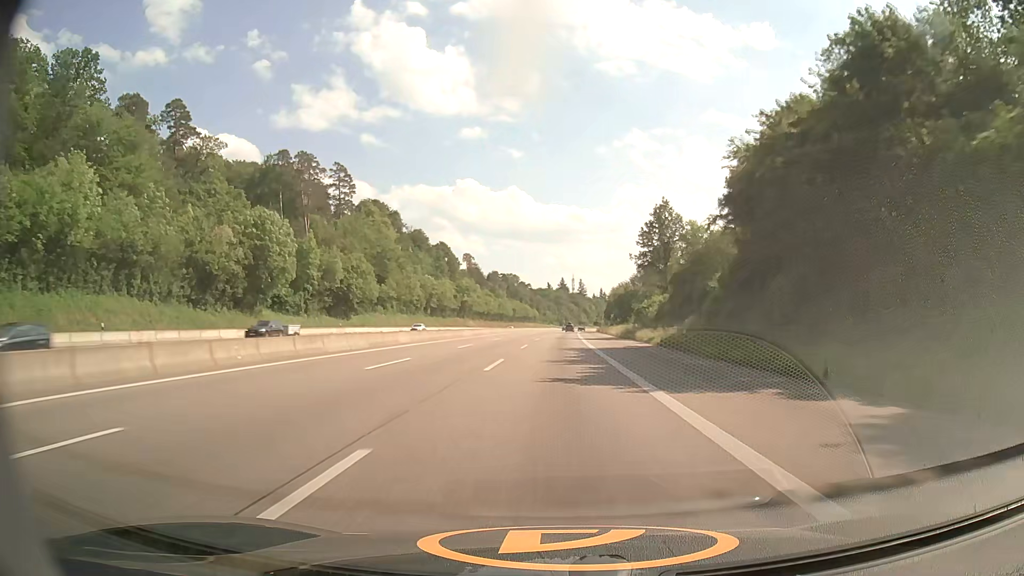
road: motorway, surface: asphalt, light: Day
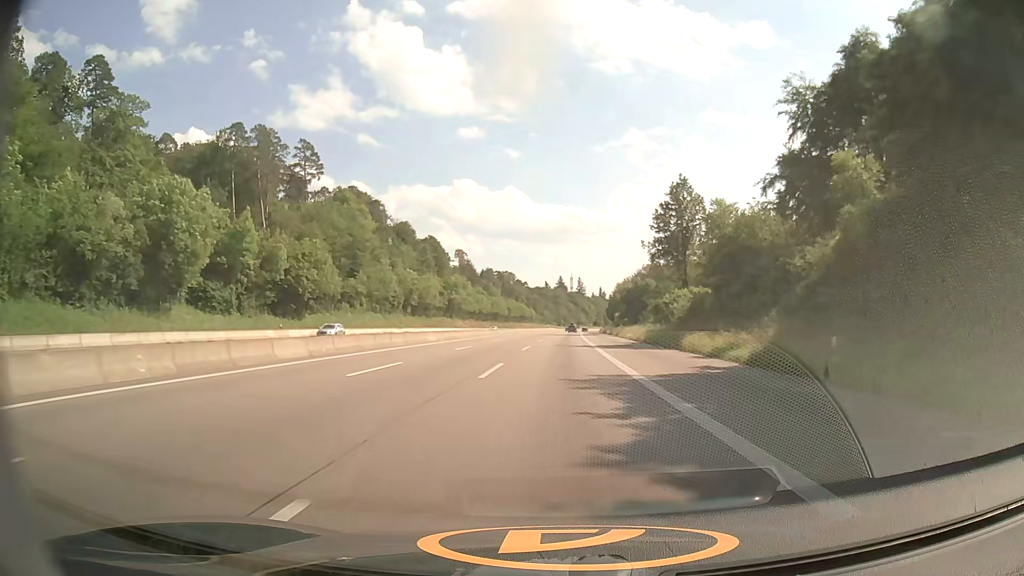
(0.0, +20.1) m; 0°
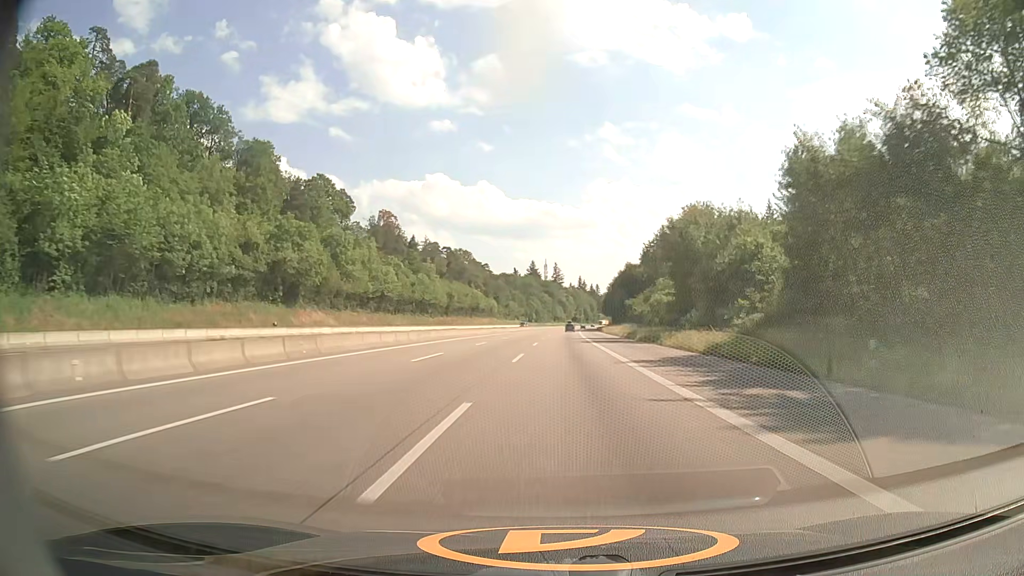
(+1.7, +101.2) m; +2°
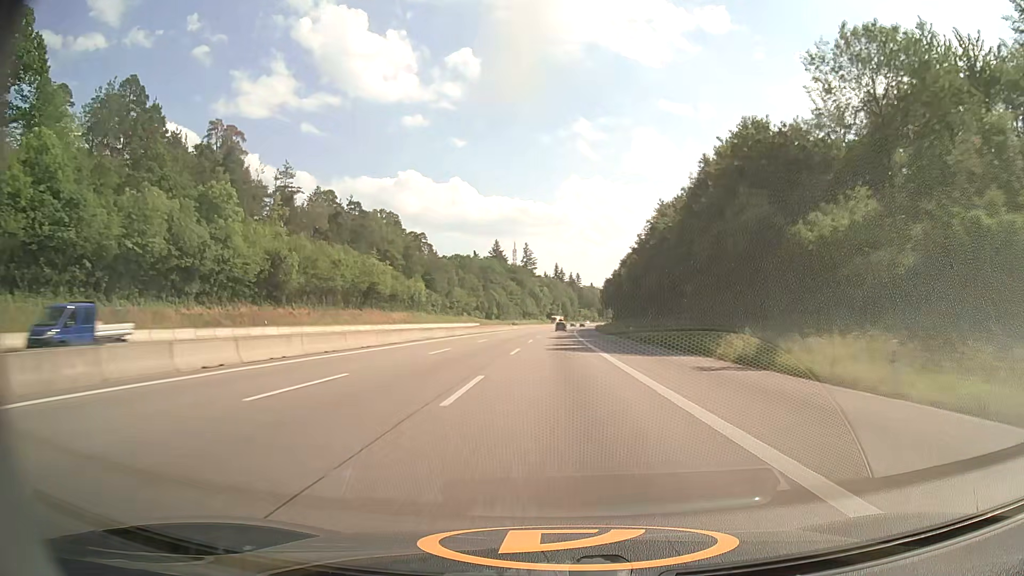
(+2.2, +101.7) m; +2°
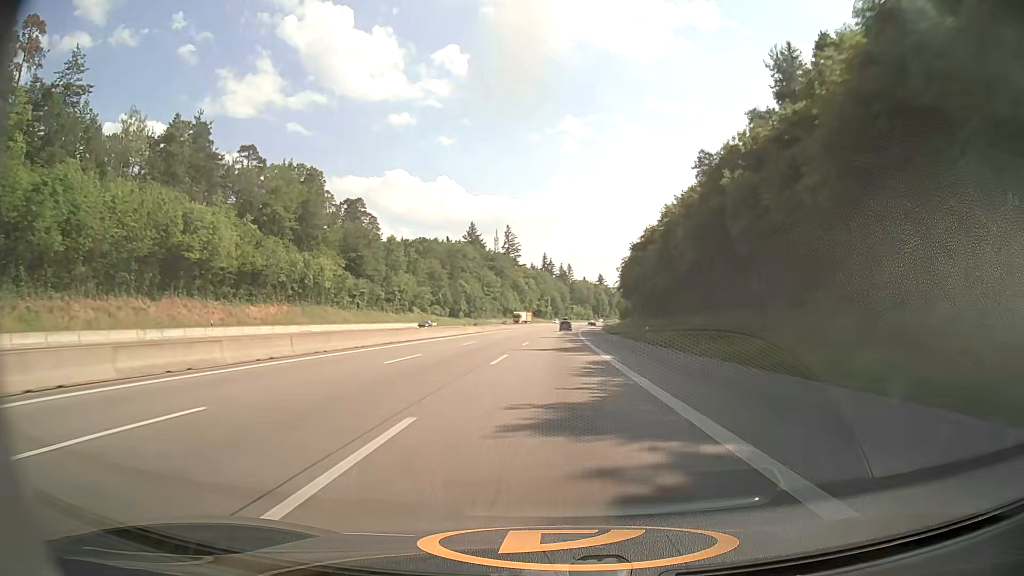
(+0.4, +60.9) m; +1°
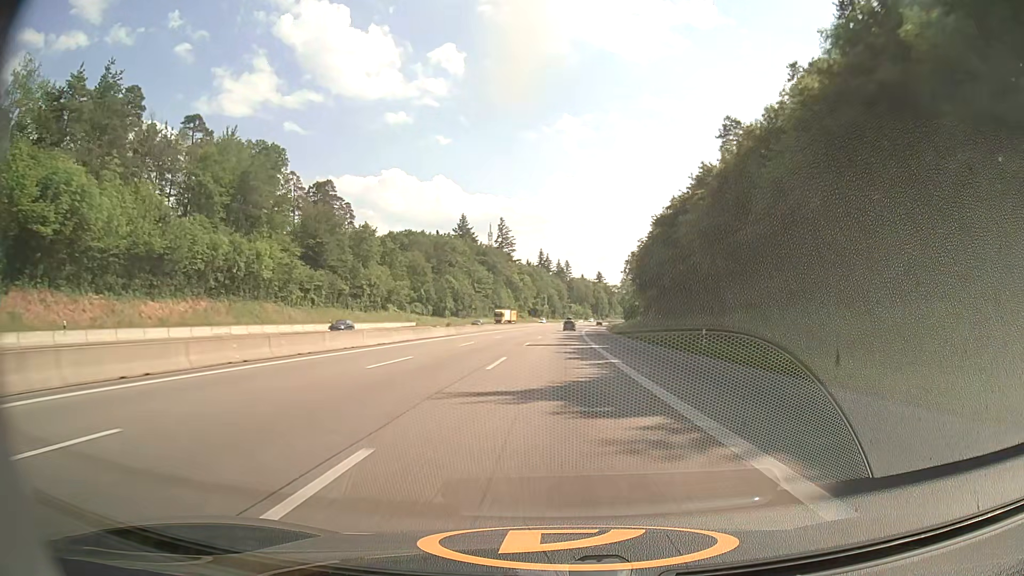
(0.0, +20.2) m; 0°
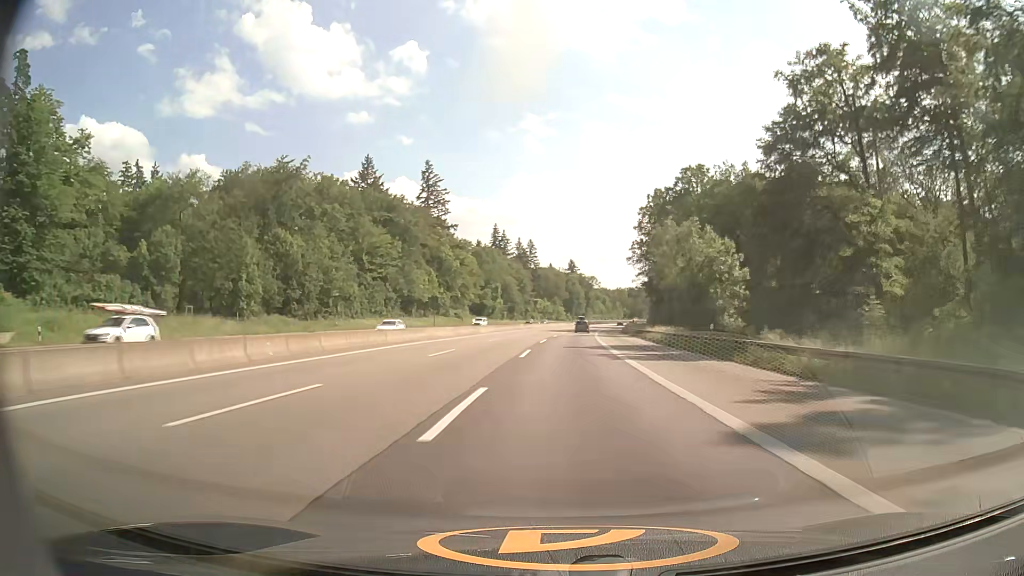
(+2.2, +100.5) m; +3°
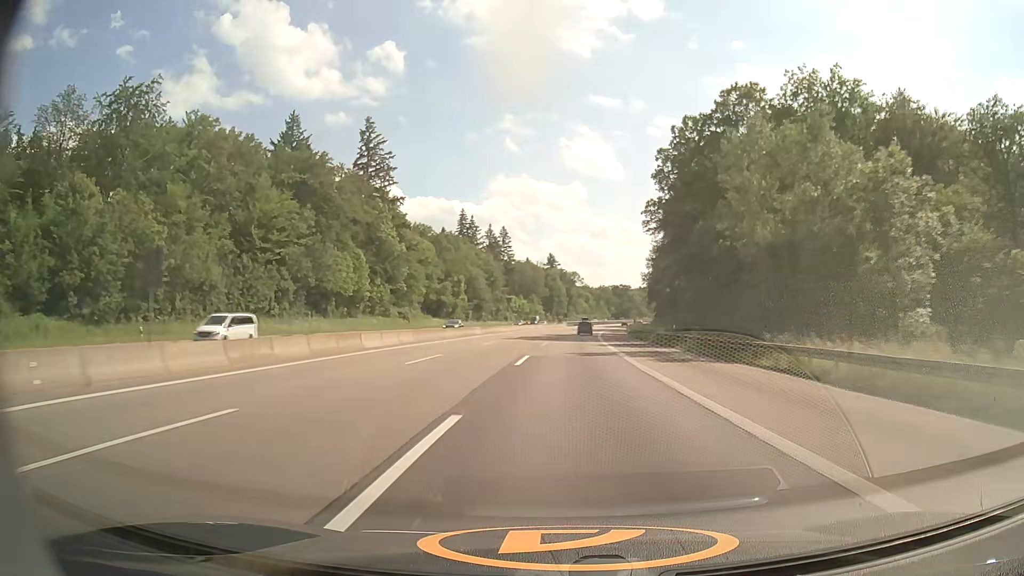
(+0.6, +39.8) m; +2°
(0, +10) (0, +20) (0, +30) (+1, +40) (+1, +50) (+2, +60) (+2, +70) (+3, +80) (+3, +90) (+4, +100) m
